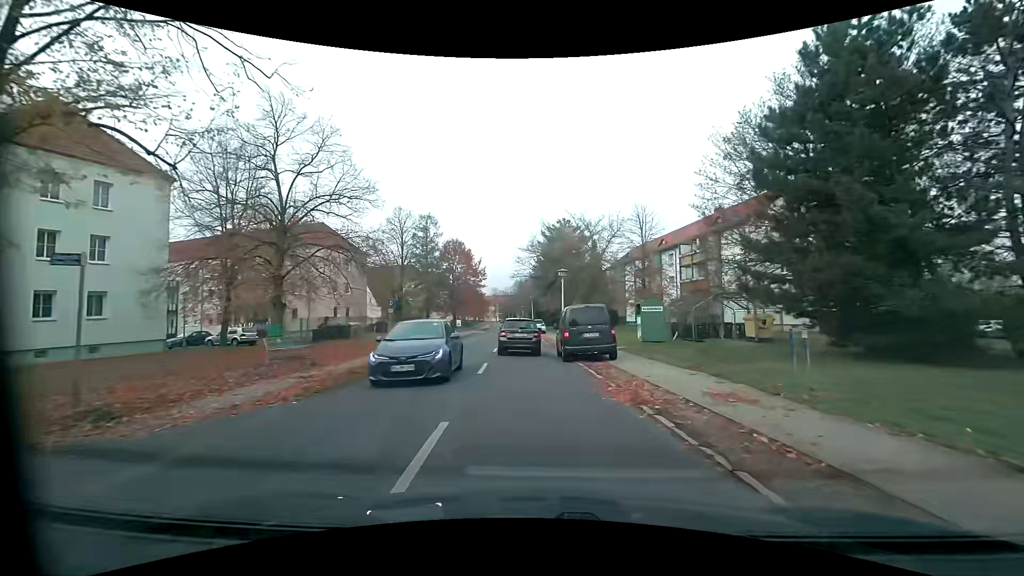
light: Day
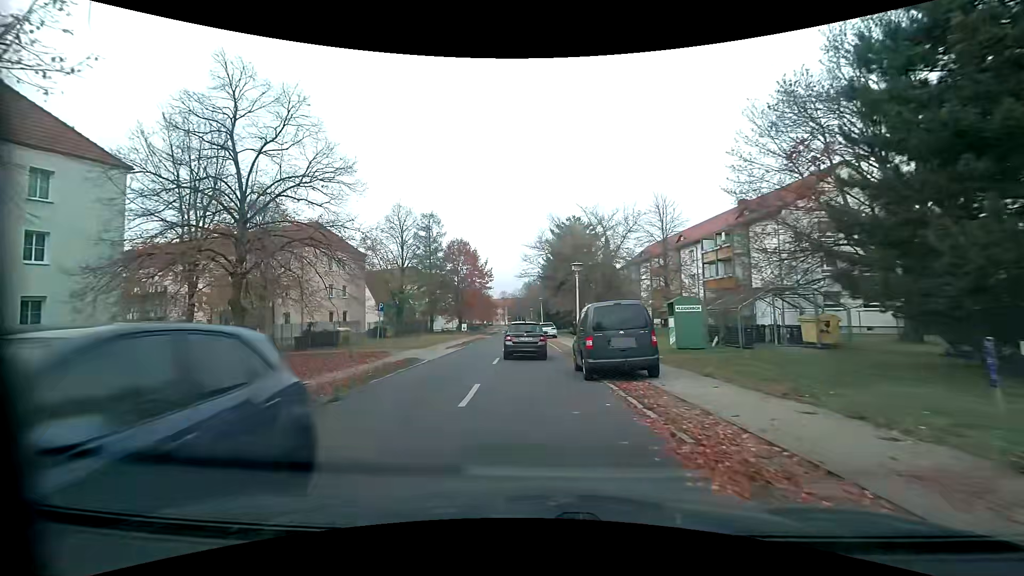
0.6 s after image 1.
(-0.1, +4.4) m; -1°
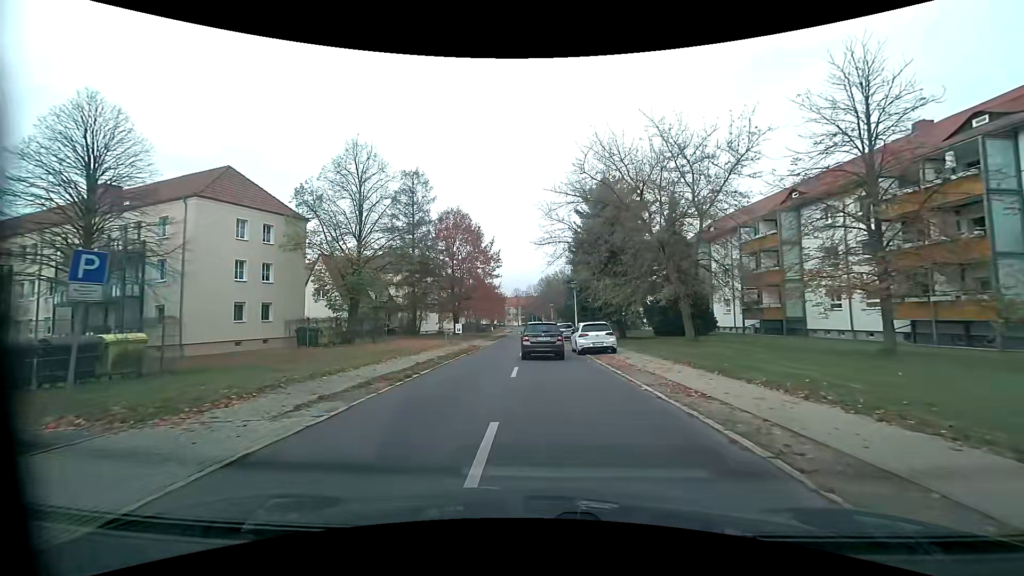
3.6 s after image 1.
(-1.3, +22.5) m; -2°
(0, +10) (0, +20) (0, +30) (0, +40) (-1, +50) (-1, +60) (-1, +70) (-1, +80) (-1, +90) (-2, +100) m
